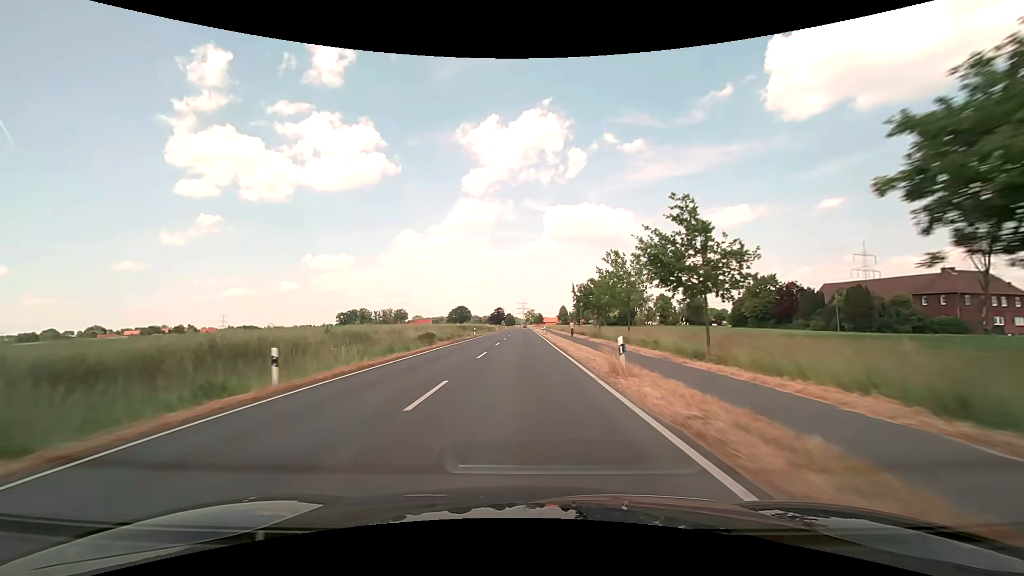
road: secondary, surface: asphalt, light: Day
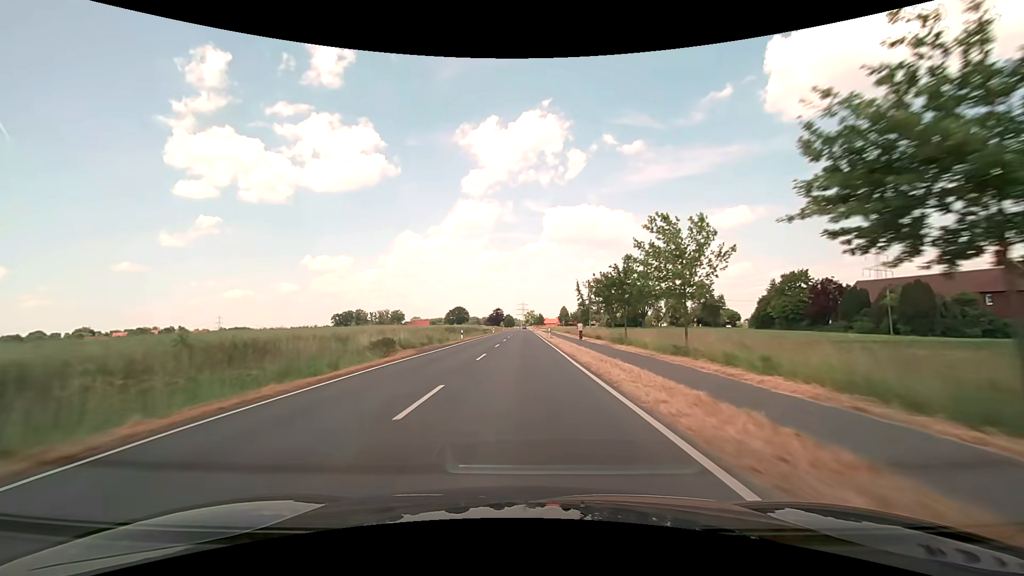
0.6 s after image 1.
(0.0, +12.7) m; 0°
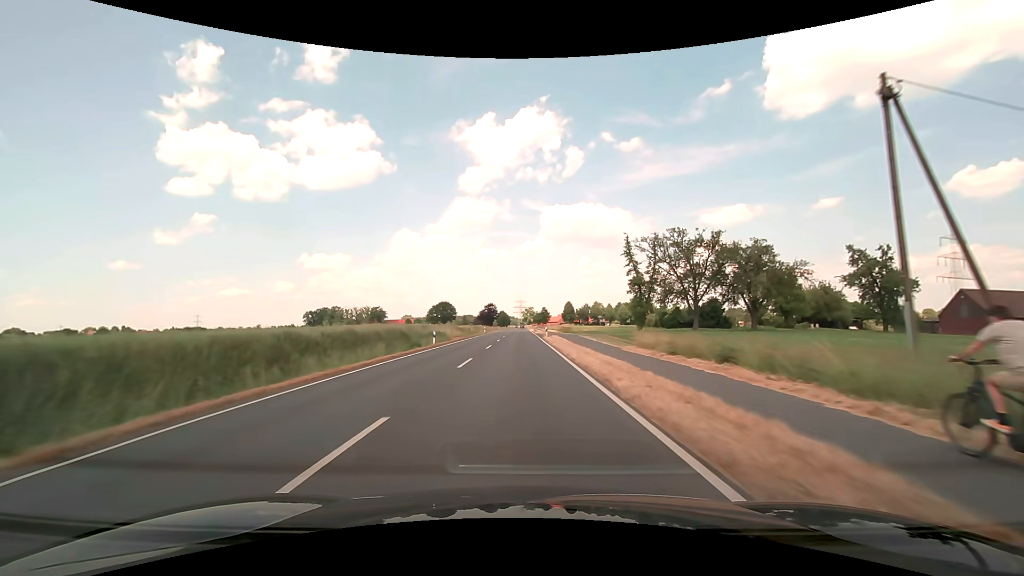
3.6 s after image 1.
(+0.2, +64.2) m; 0°
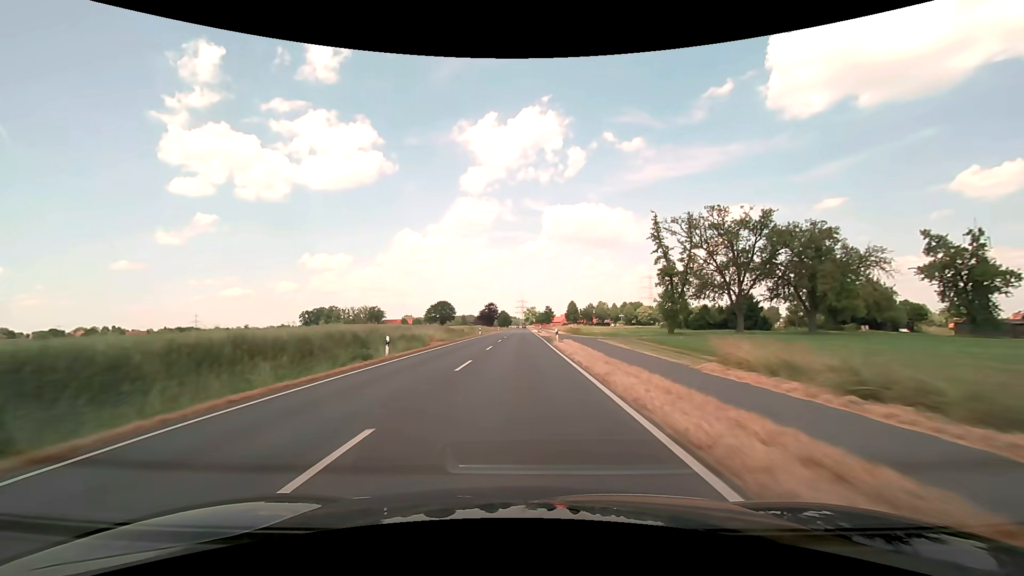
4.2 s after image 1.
(0.0, +12.8) m; 0°
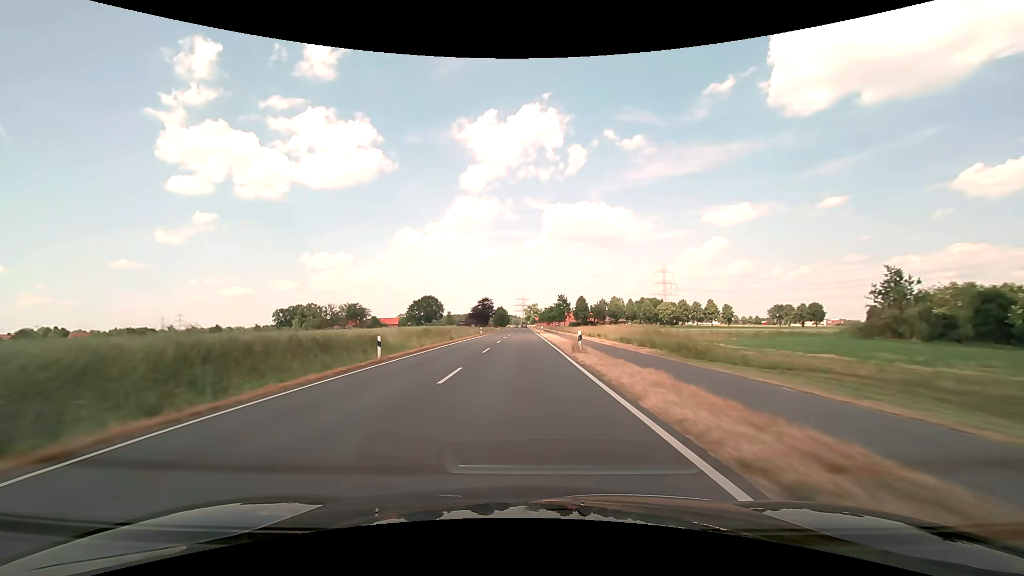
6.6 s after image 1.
(-0.1, +51.3) m; 0°
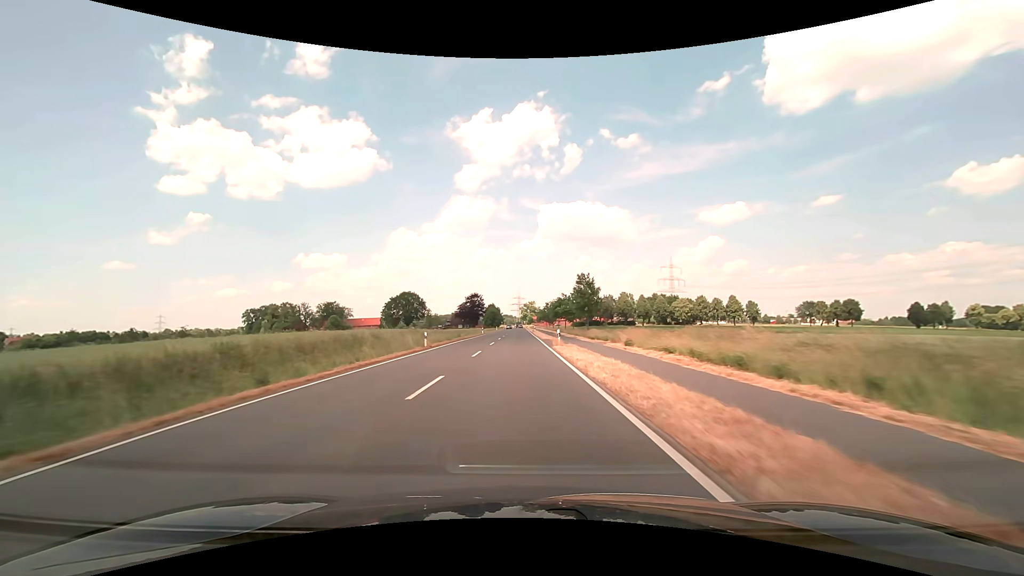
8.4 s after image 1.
(+0.2, +38.2) m; 0°
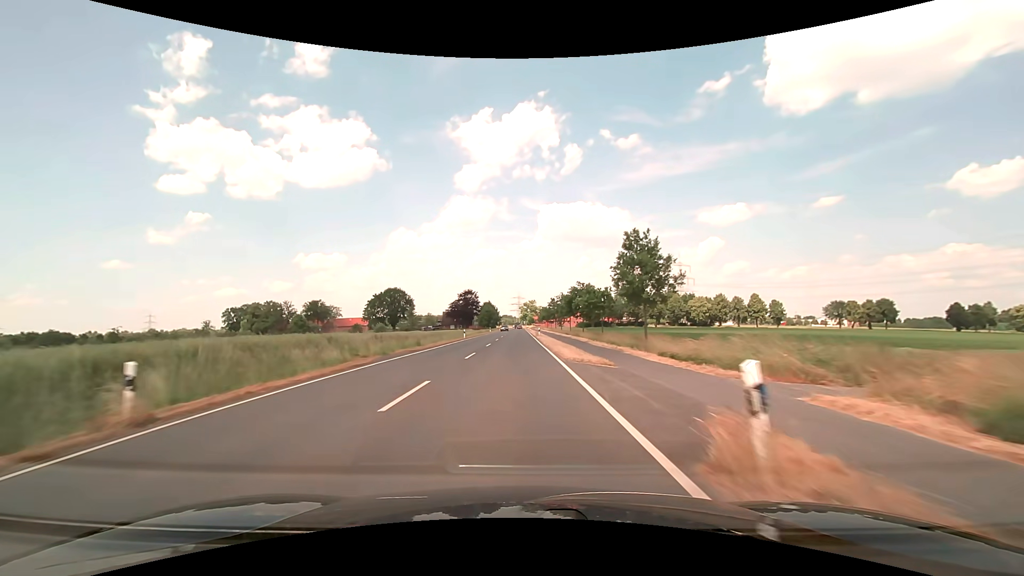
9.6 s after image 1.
(0.0, +25.3) m; 0°
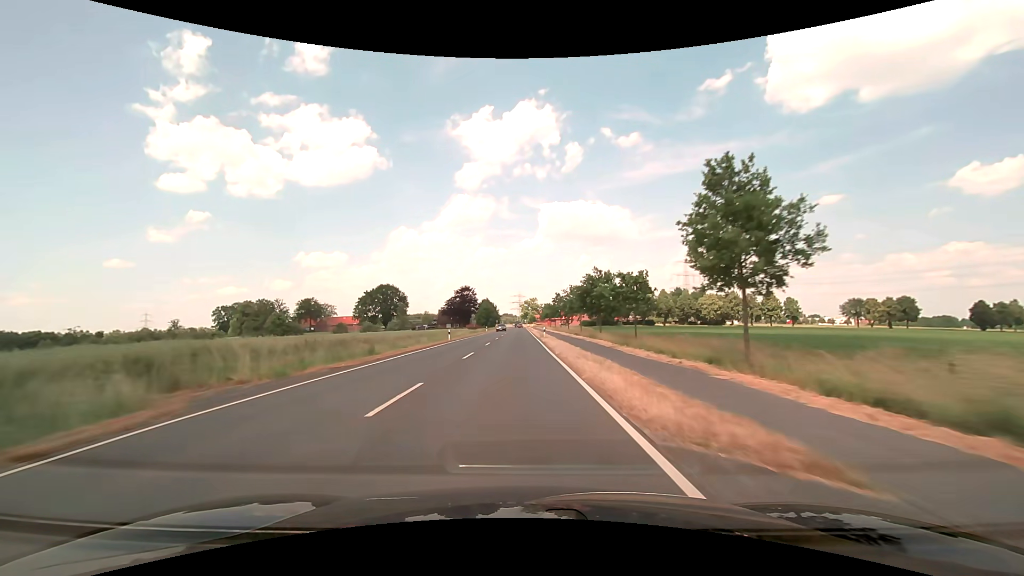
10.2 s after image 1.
(0.0, +12.5) m; 0°
(0, +10) (0, +20) (0, +30) (0, +40) (0, +50) (0, +60) (0, +70) (-1, +80) (-1, +90) (-1, +100) m
